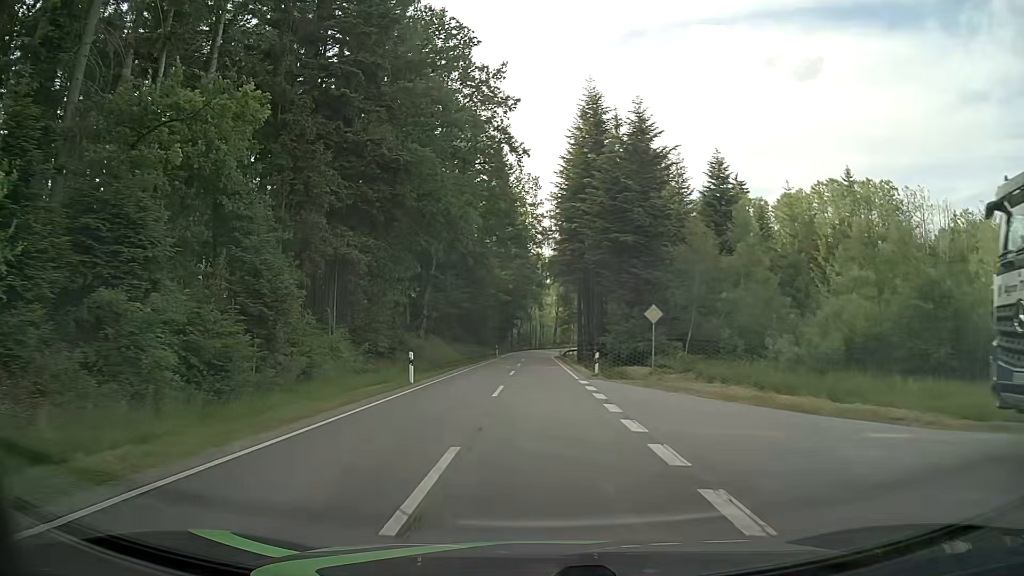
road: tertiary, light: Day
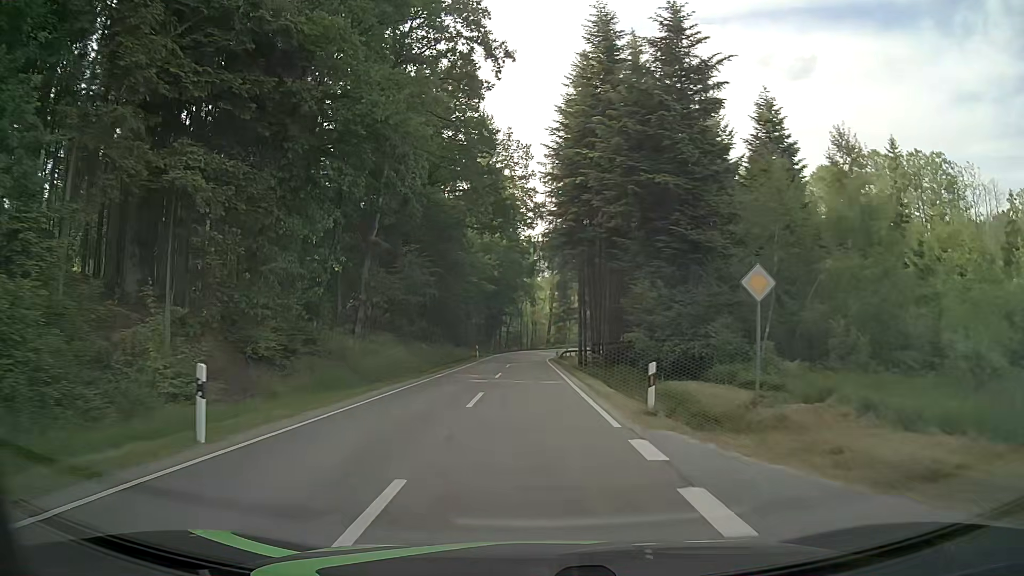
(+0.1, +15.0) m; +1°
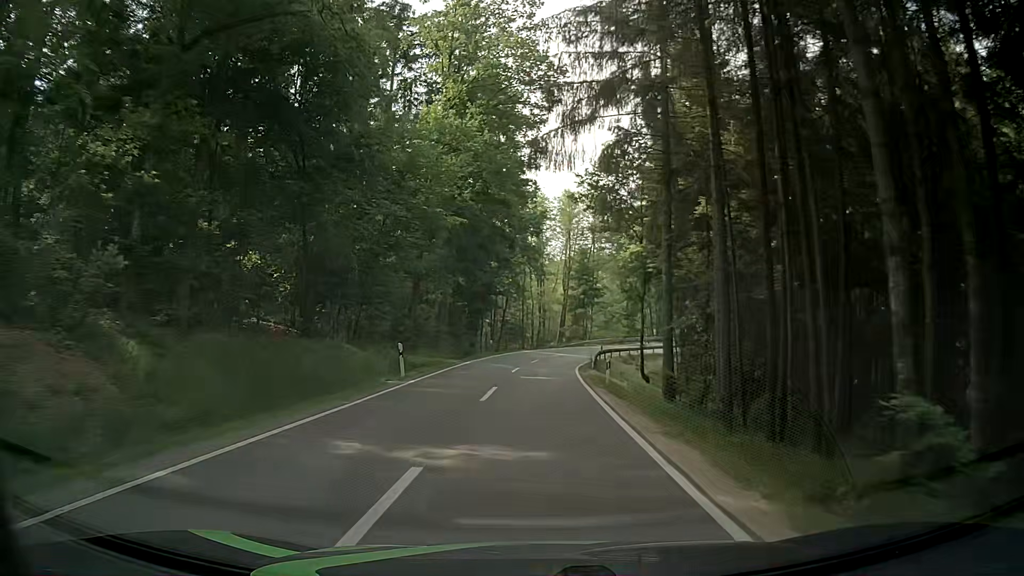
(-0.4, +35.2) m; 0°
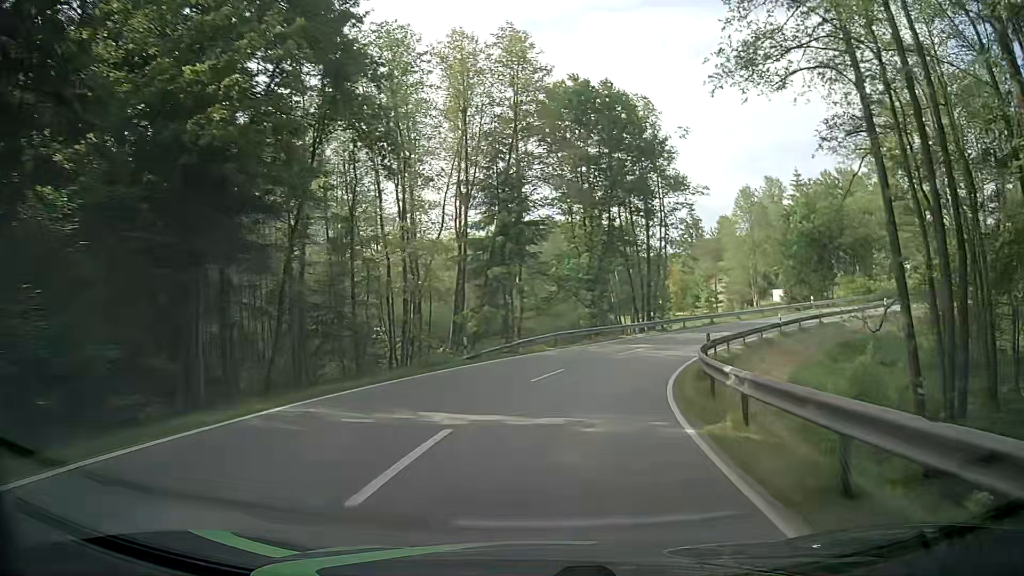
(+1.0, +45.5) m; +6°
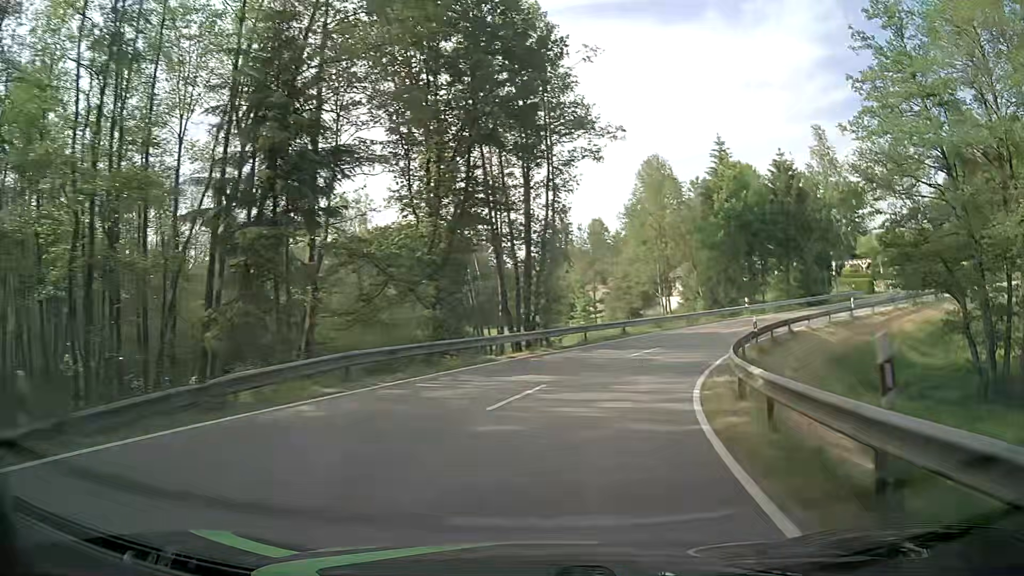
(+1.6, +17.0) m; +12°
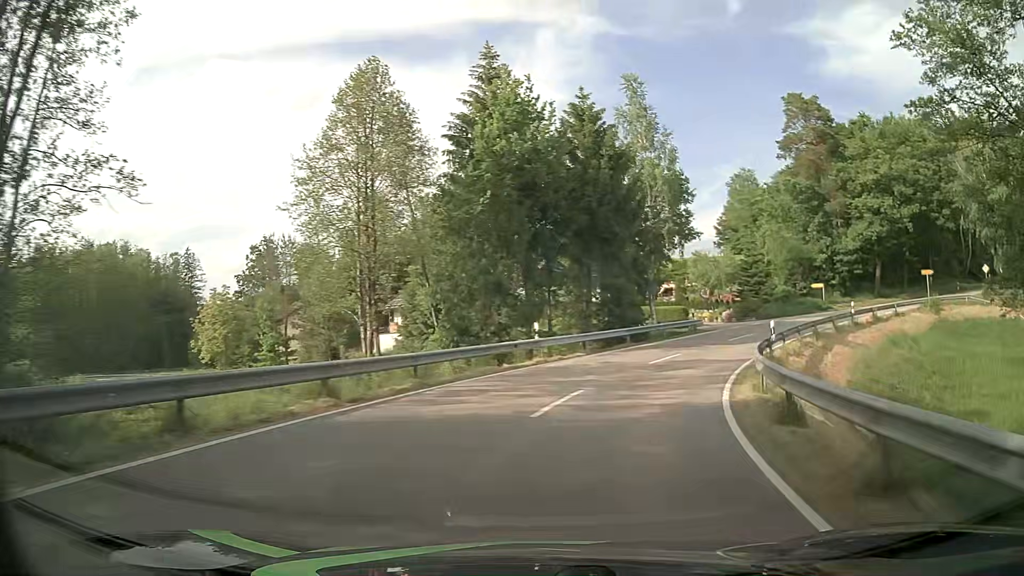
(+4.5, +23.9) m; +23°
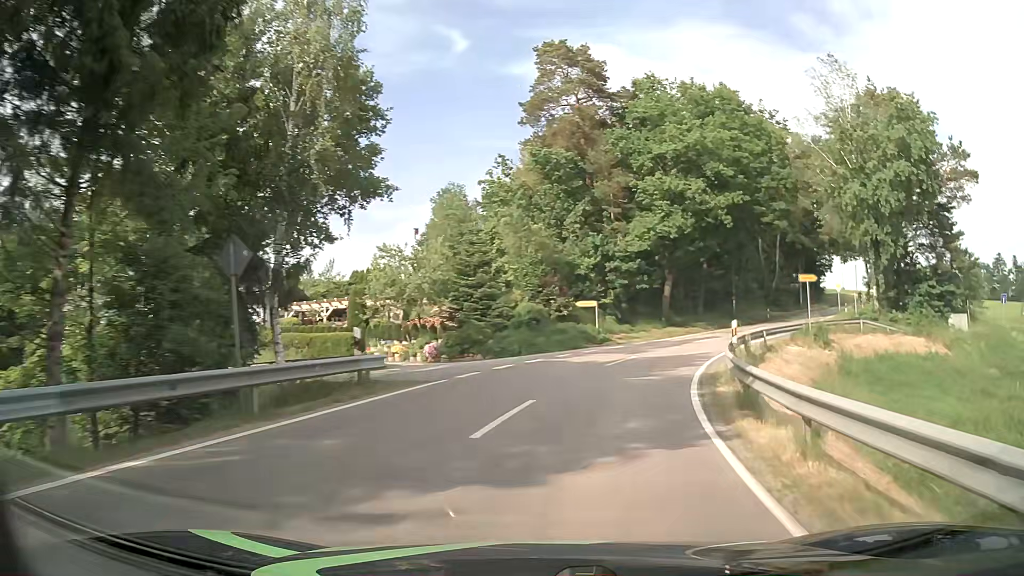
(+5.7, +22.9) m; +27°
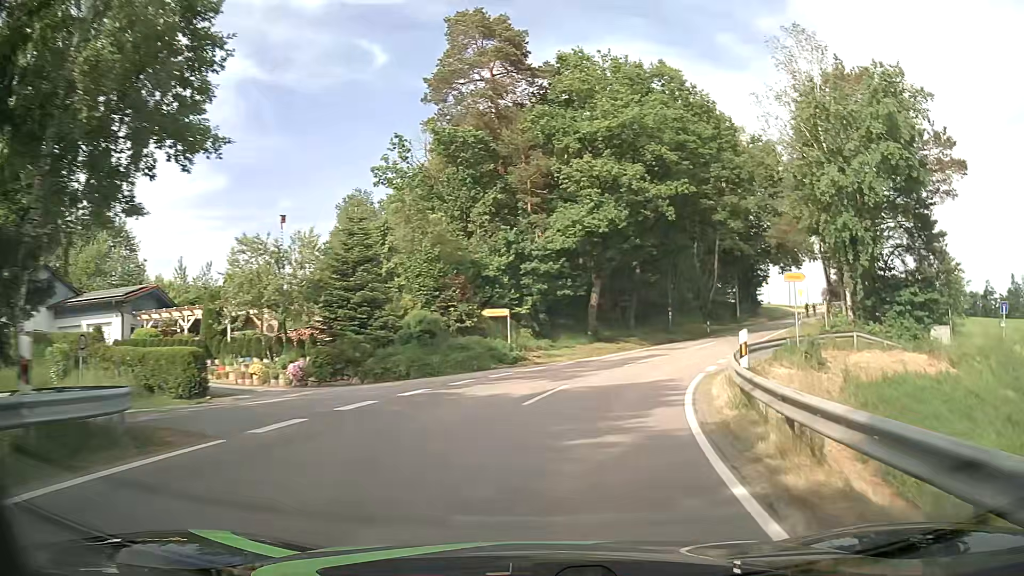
(+0.5, +8.0) m; +7°
(+1, +10) (+3, +20) (+7, +29) (+12, +38) (+17, +46) (+22, +55) (+27, +63) (+32, +72) (+38, +81) (+43, +89) m
